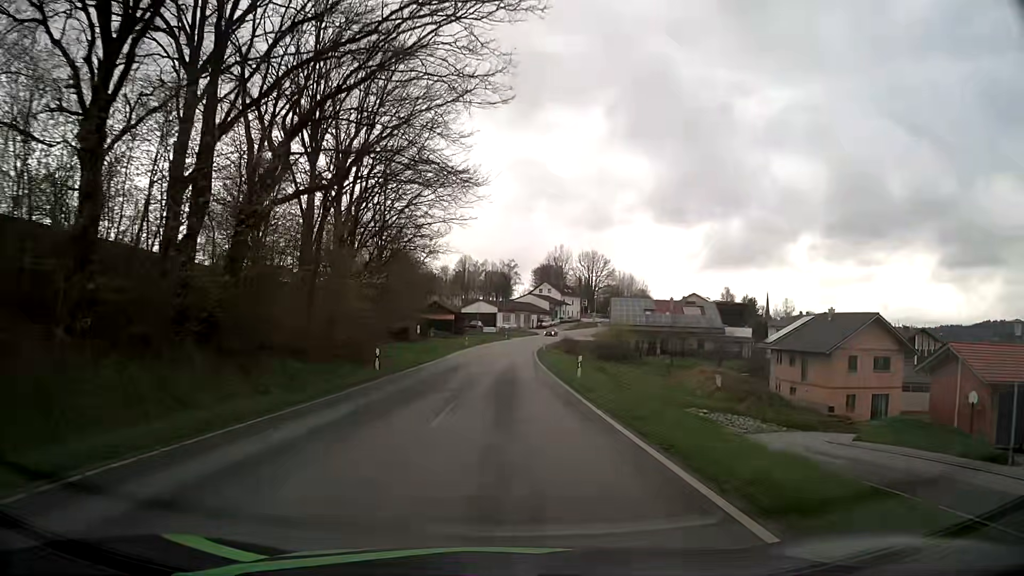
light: Day
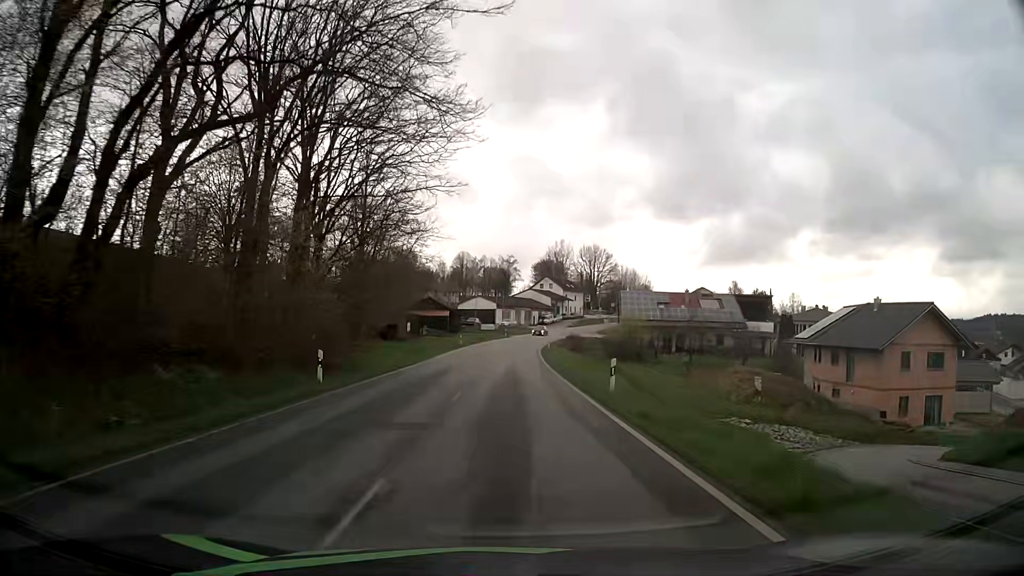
(0.0, +8.0) m; 0°
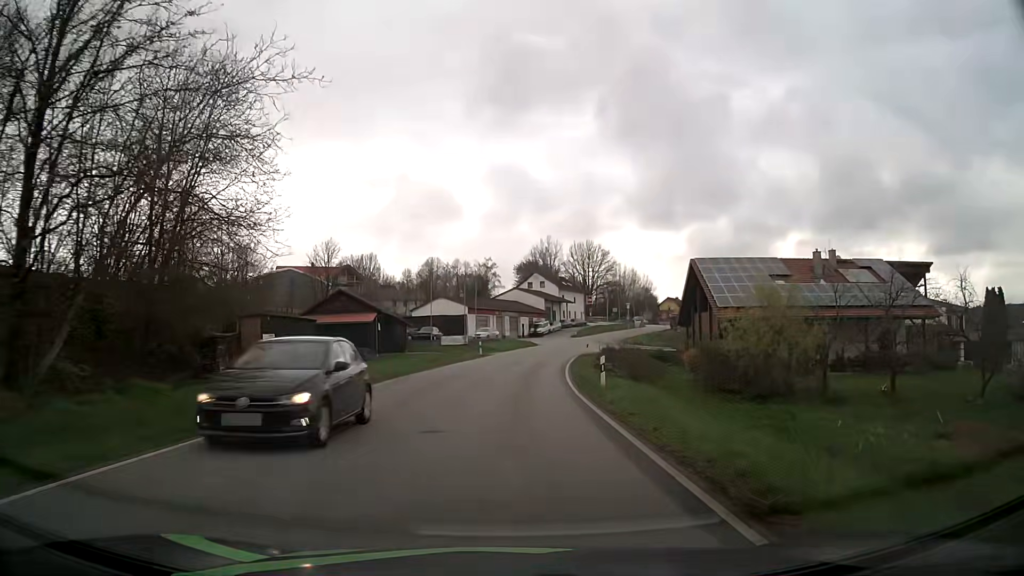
(+0.3, +40.0) m; +1°
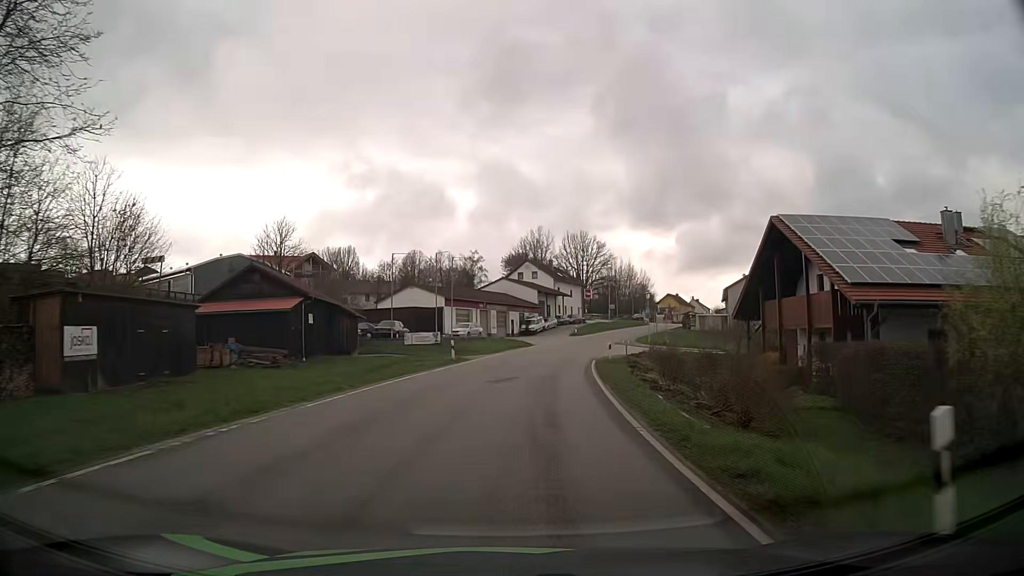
(+0.1, +15.9) m; +1°
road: tertiary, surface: asphalt
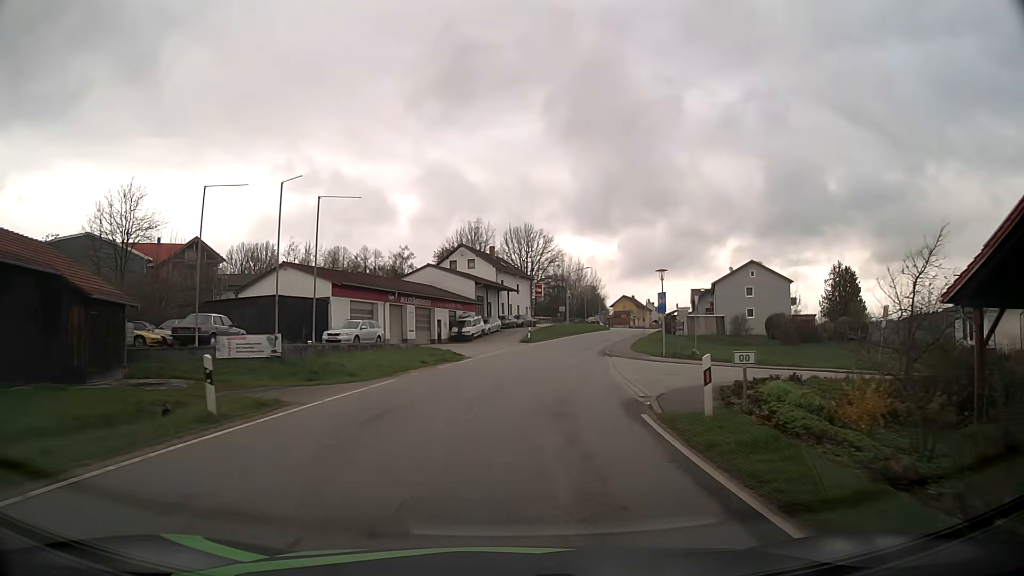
(+1.0, +23.6) m; +5°
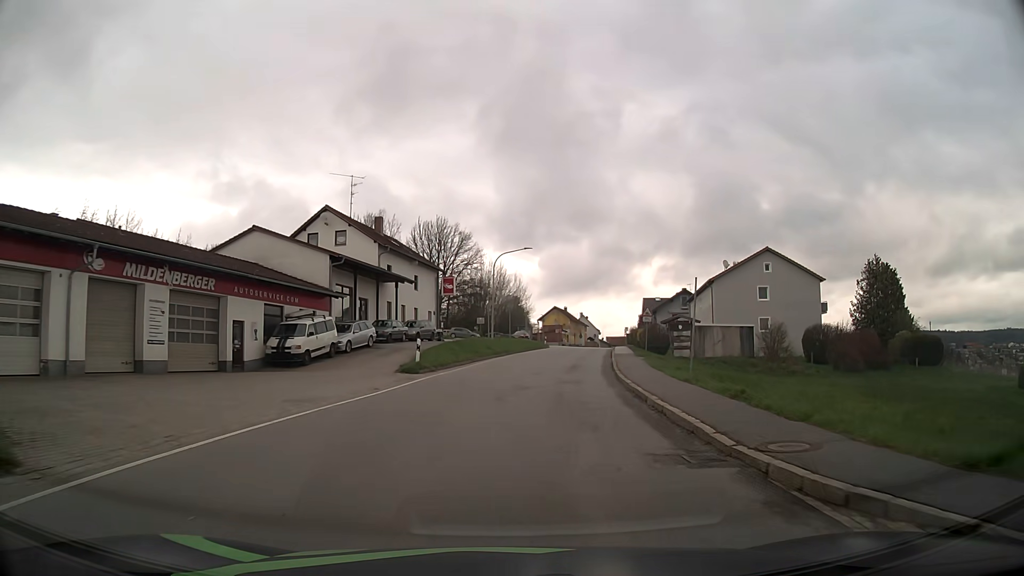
(+1.7, +30.4) m; +7°
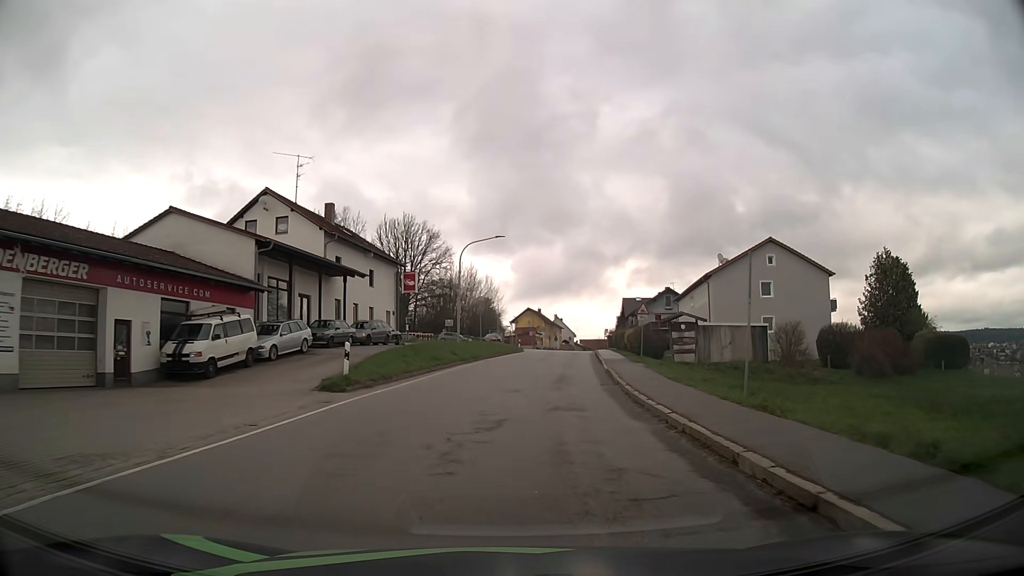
(+0.2, +7.4) m; +2°
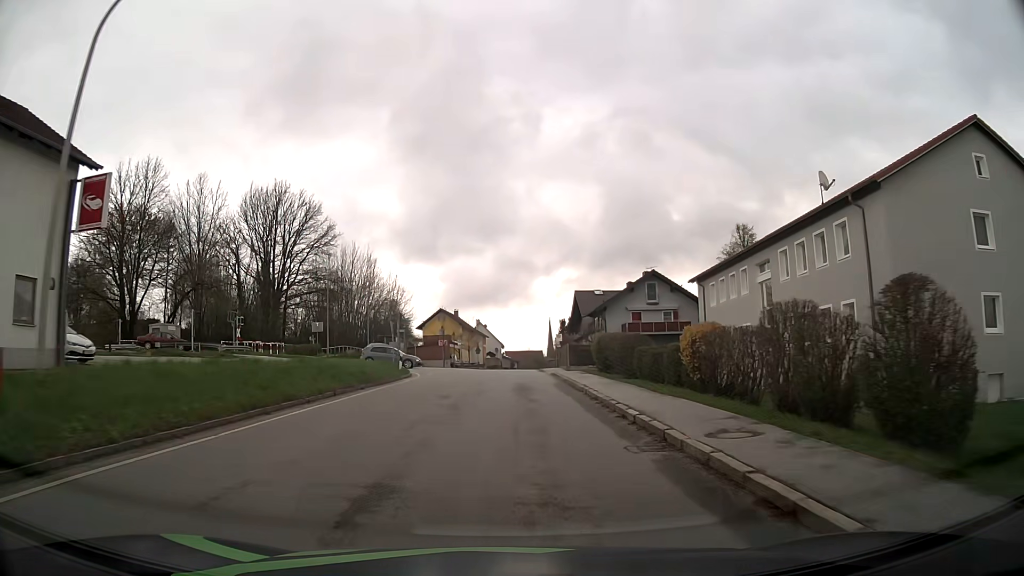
(+2.6, +35.1) m; +7°
